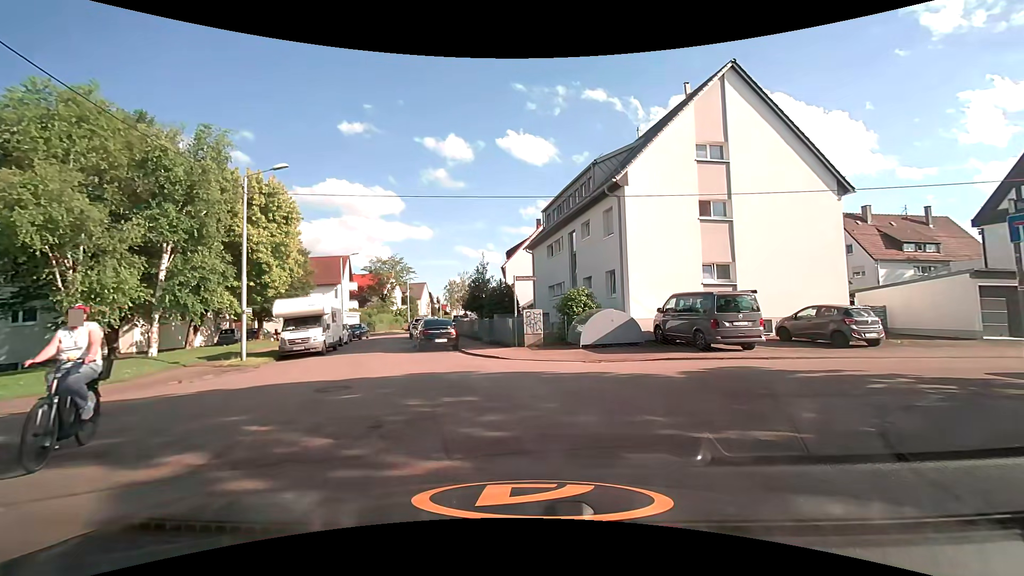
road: residential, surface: asphalt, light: Day
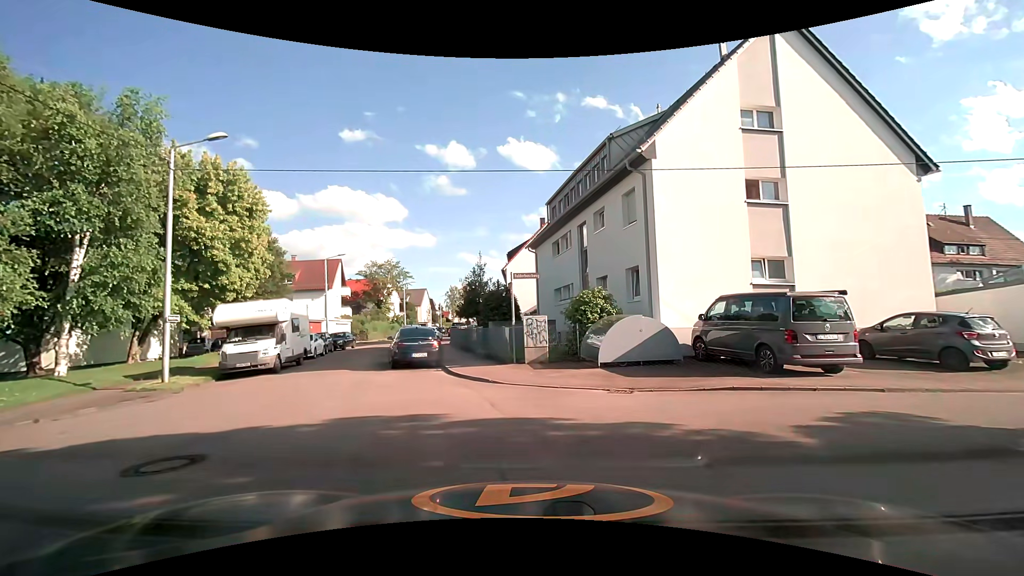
(0.0, +4.5) m; -3°
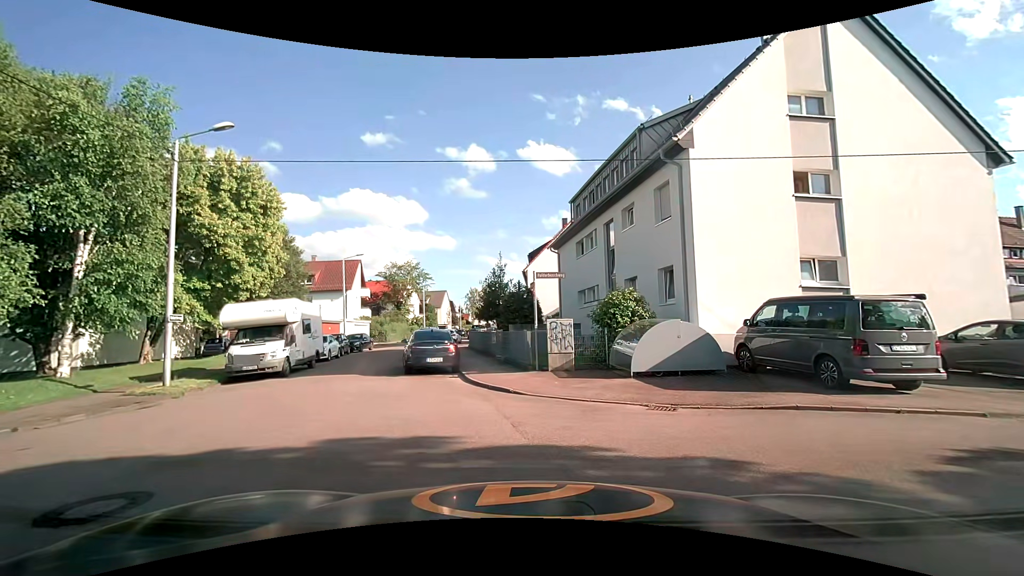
(0.0, +1.3) m; 0°
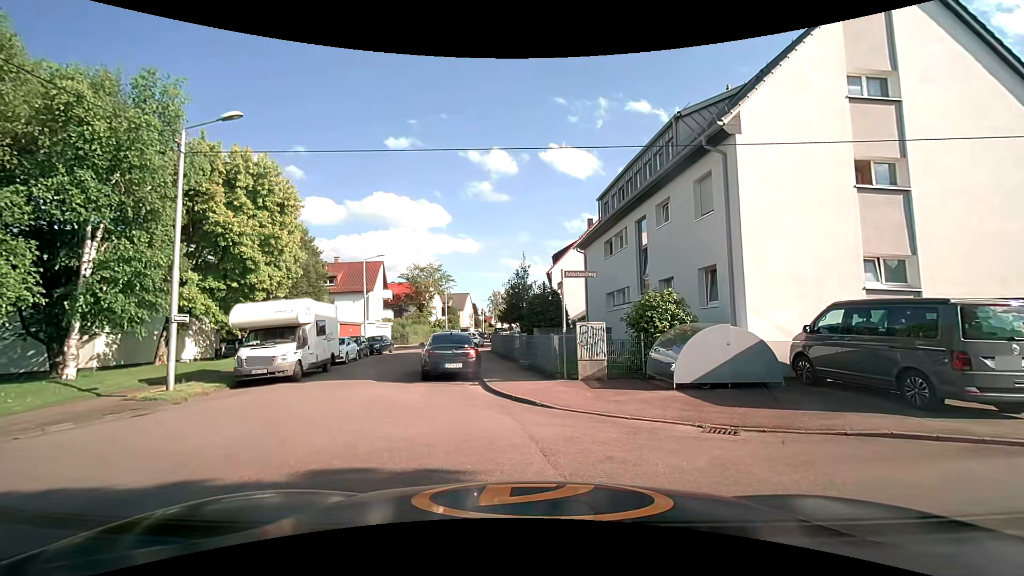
(0.0, +1.3) m; -3°
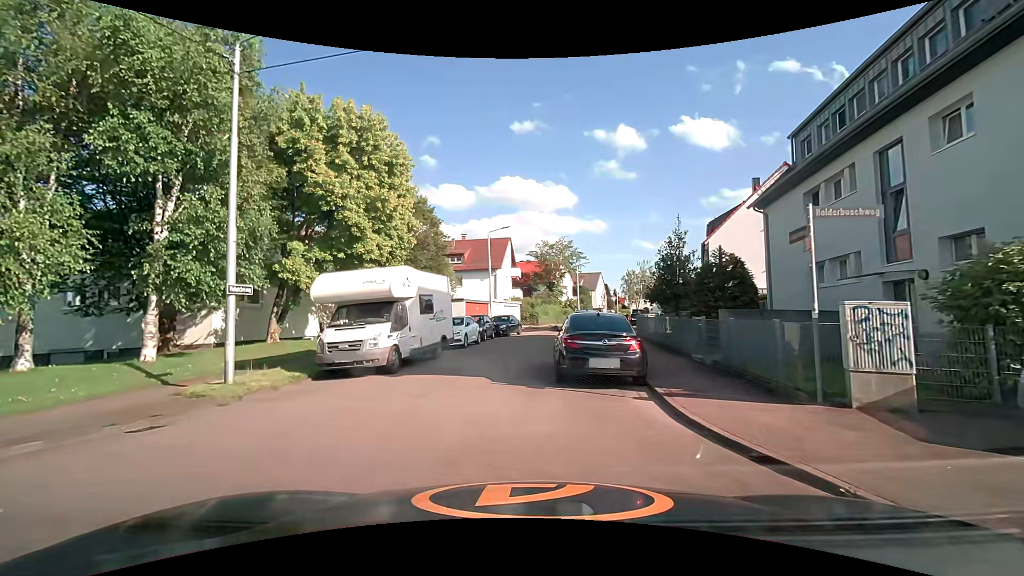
(-0.7, +5.4) m; -14°
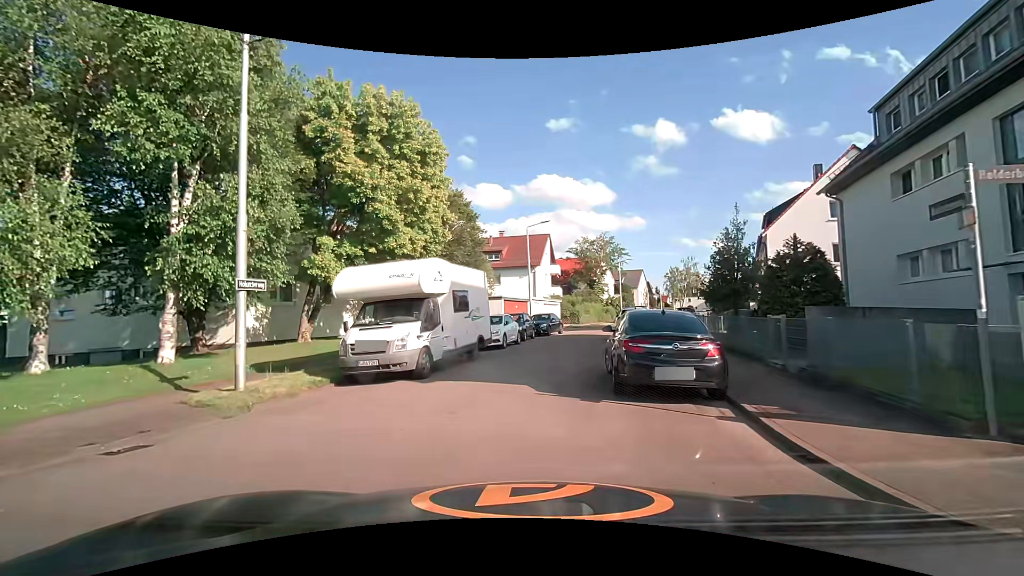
(-0.1, +1.6) m; -5°
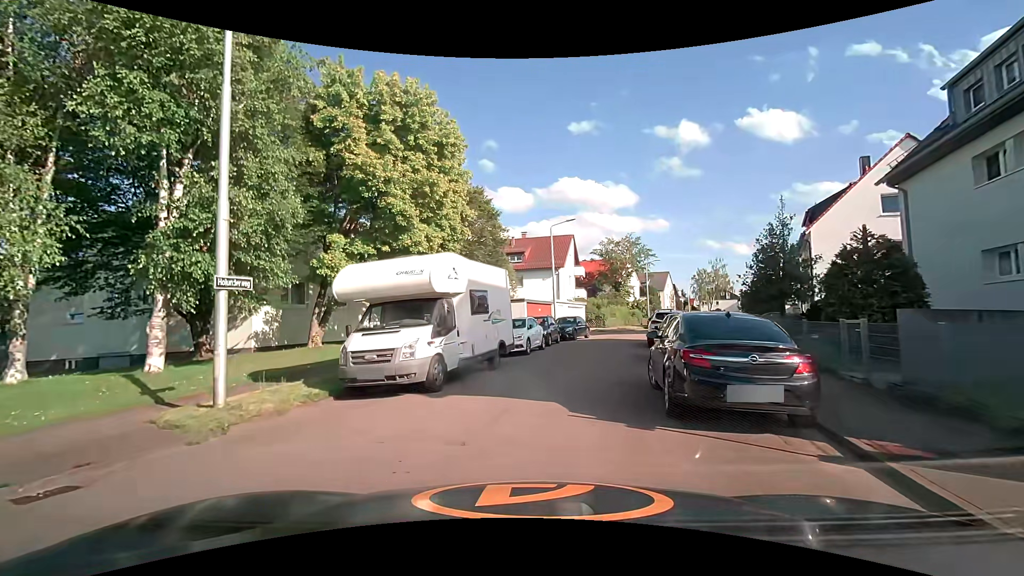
(0.0, +1.6) m; -2°
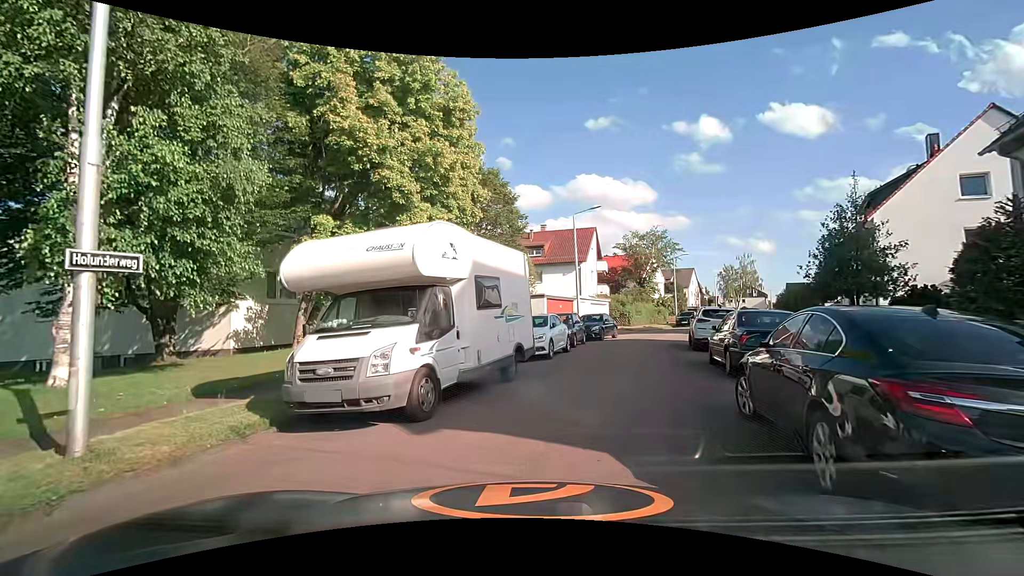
(-0.1, +3.1) m; -4°
